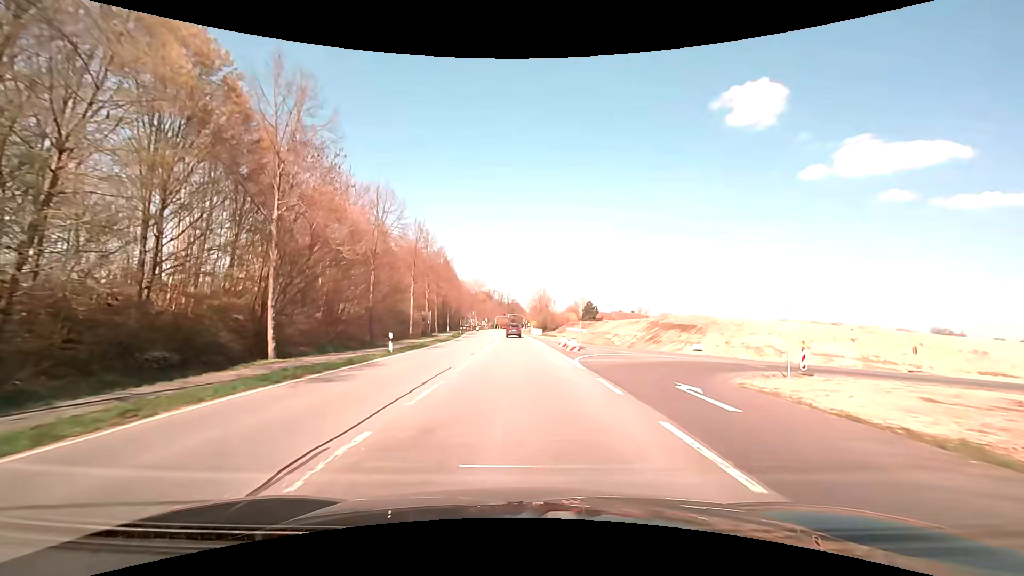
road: primary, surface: asphalt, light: Day
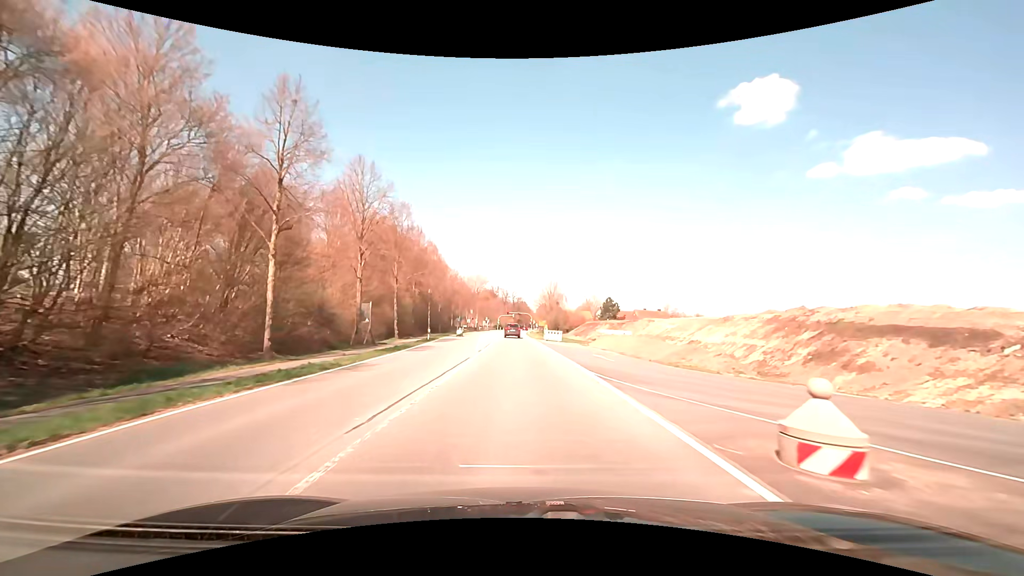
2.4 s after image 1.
(-0.3, +30.0) m; -1°
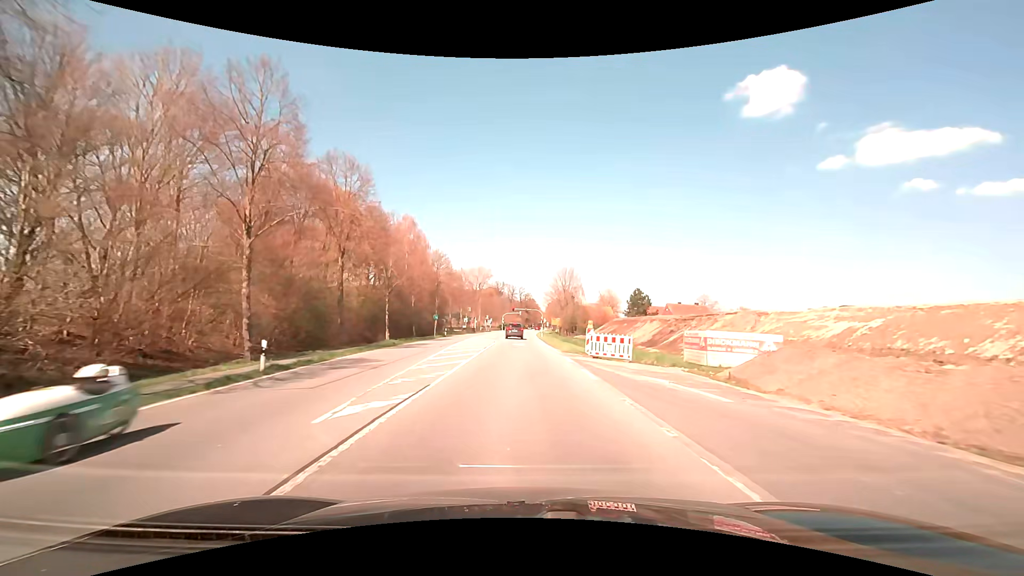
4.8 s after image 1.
(-0.2, +29.8) m; -1°
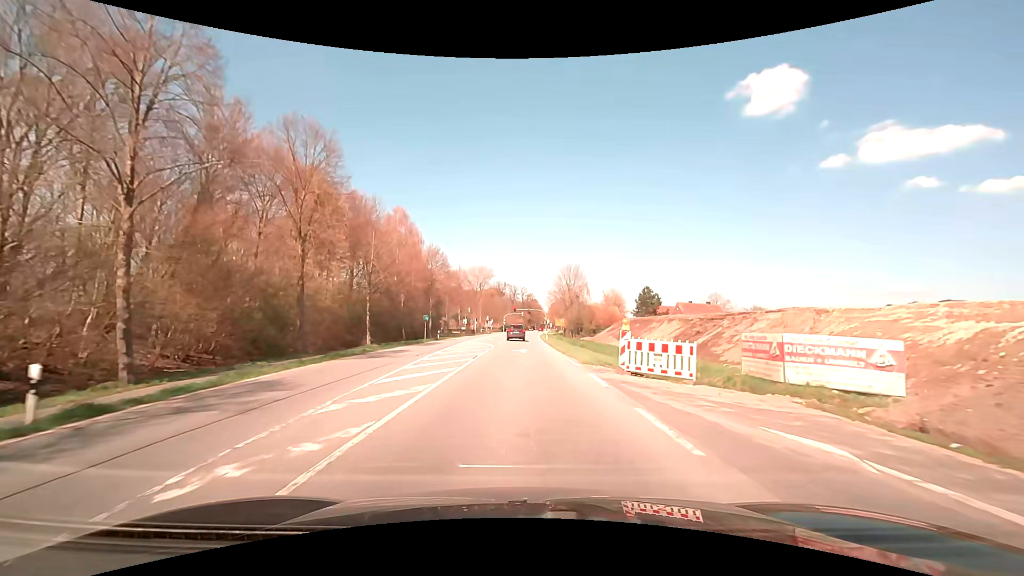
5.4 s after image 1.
(0.0, +7.3) m; 0°
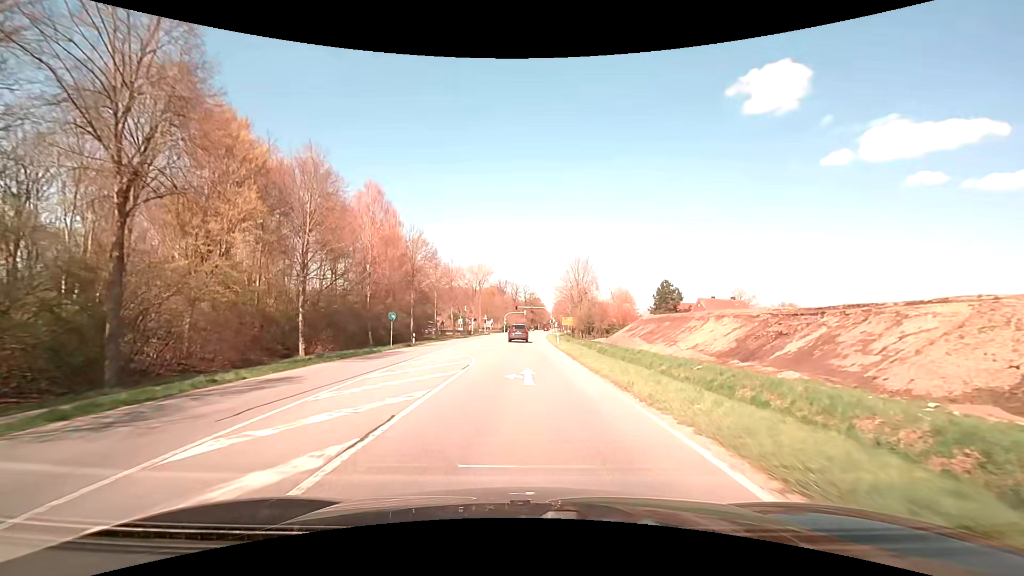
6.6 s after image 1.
(-0.1, +14.4) m; 0°
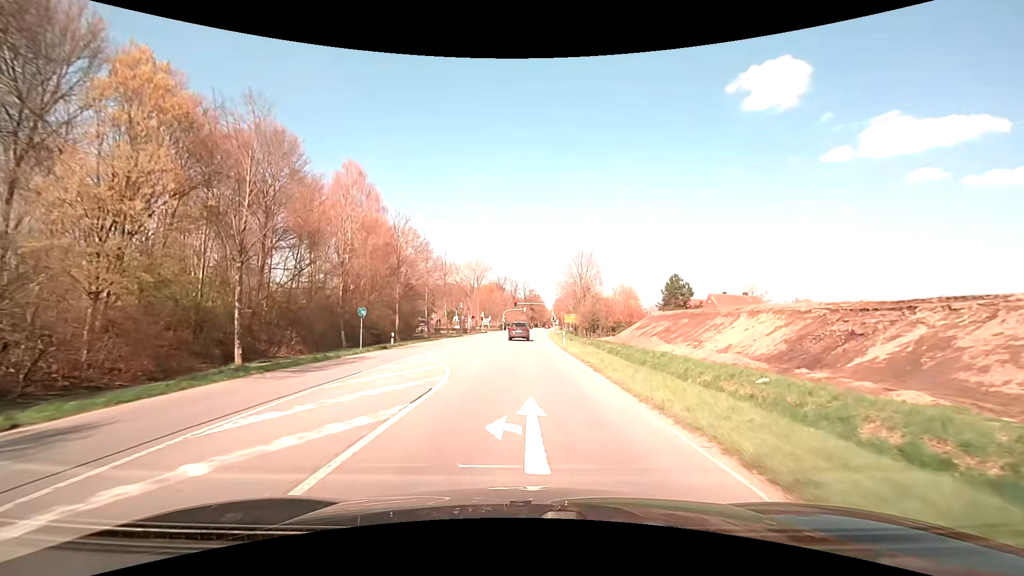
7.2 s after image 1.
(0.0, +7.0) m; 0°
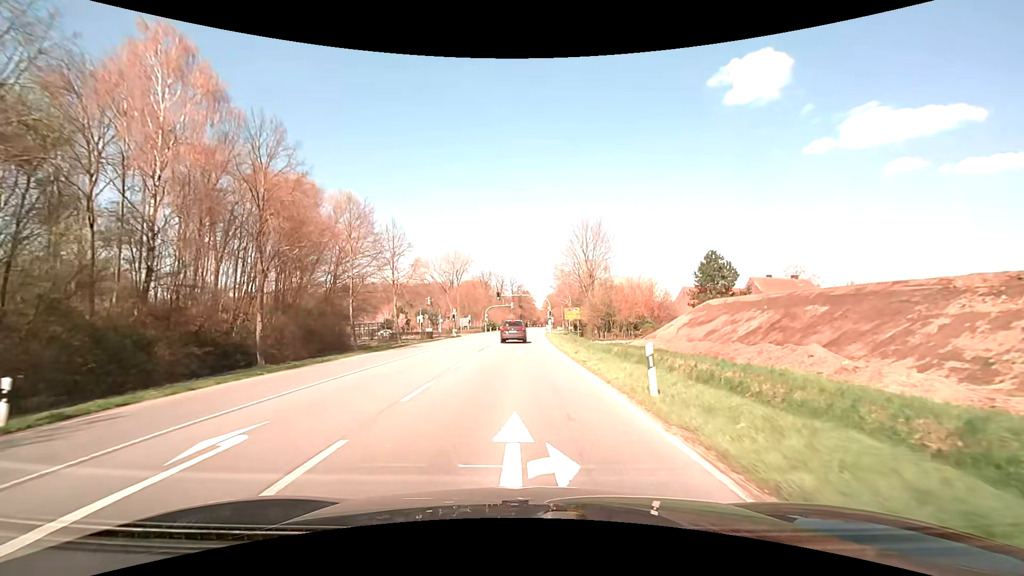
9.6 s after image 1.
(+0.3, +26.8) m; +1°
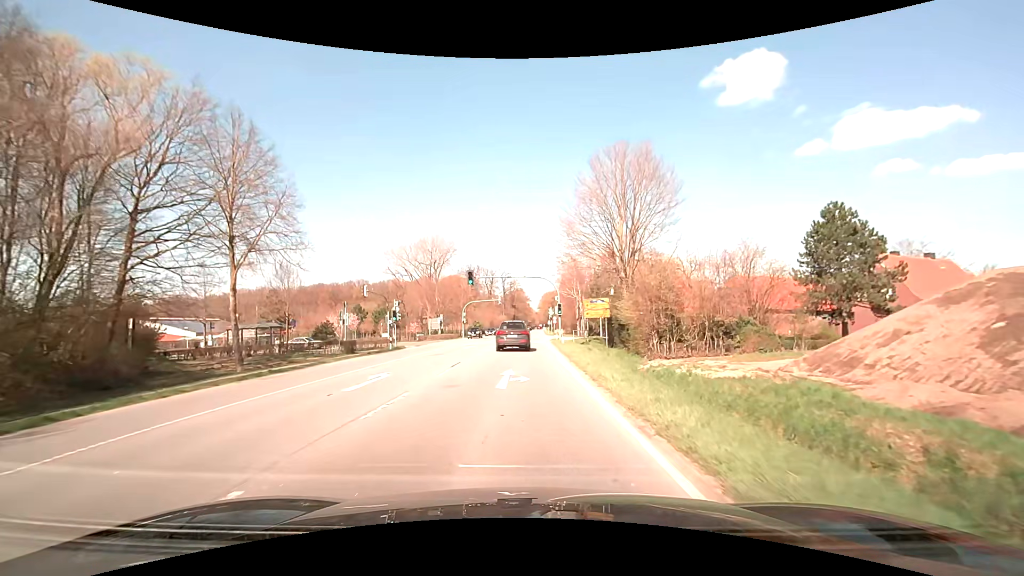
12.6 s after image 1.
(+0.4, +31.6) m; +1°
(0, +10) (0, +20) (0, +30) (0, +40) (+1, +50) (+1, +60) (+1, +70) (+1, +80) (+2, +90) (+2, +100) m
